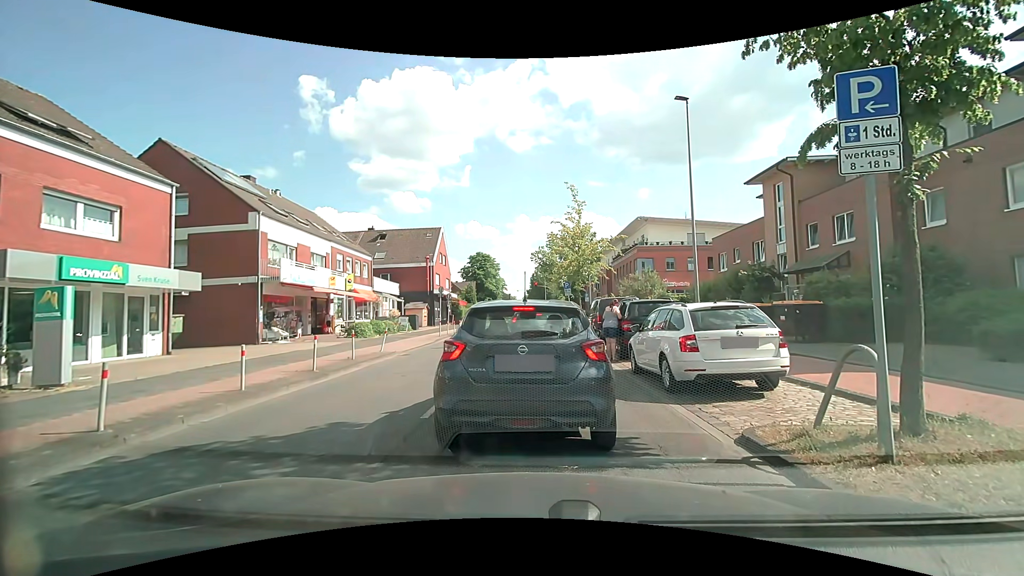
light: Day
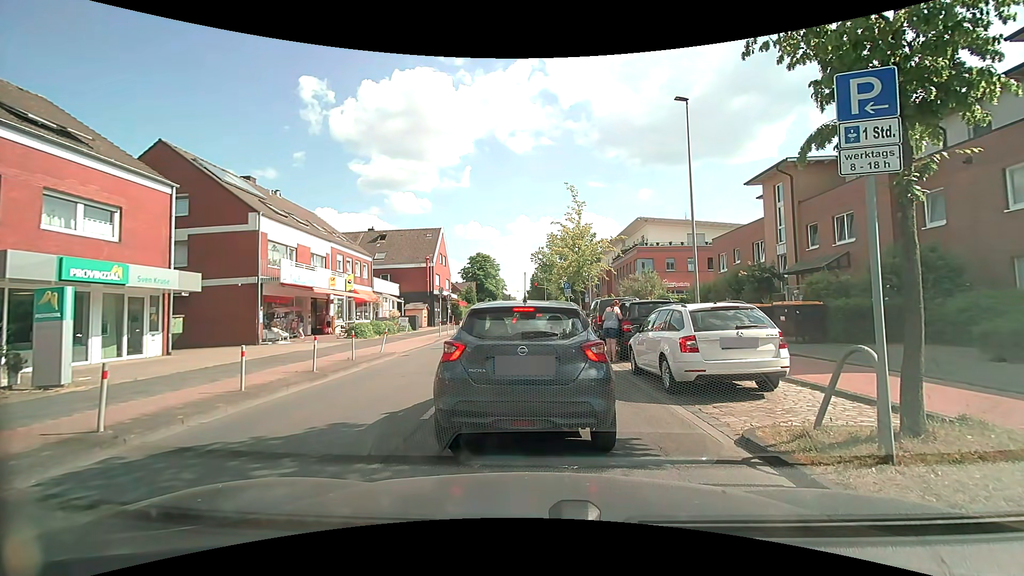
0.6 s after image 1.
(0.0, 0.0) m; 0°
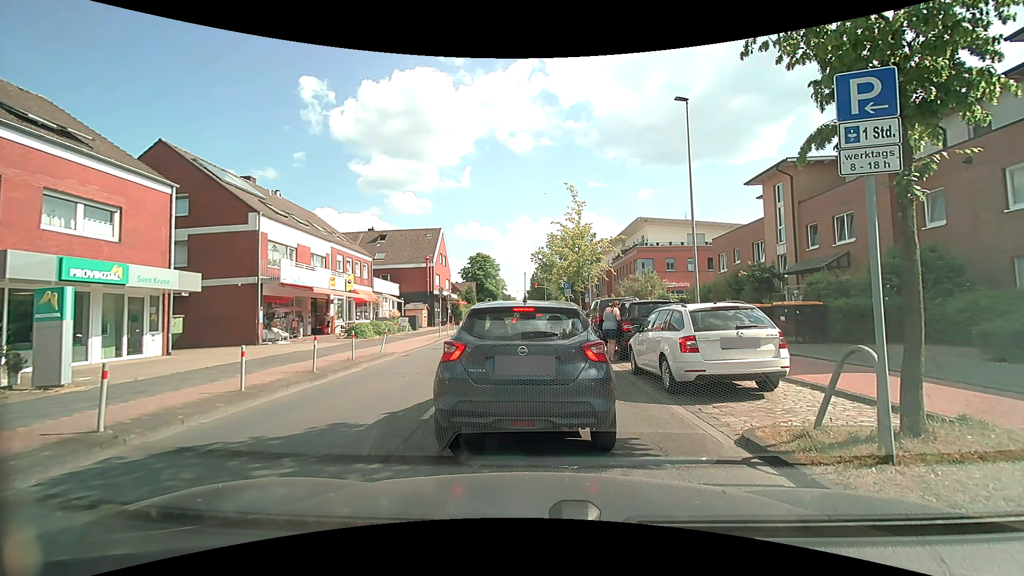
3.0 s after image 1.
(0.0, 0.0) m; 0°
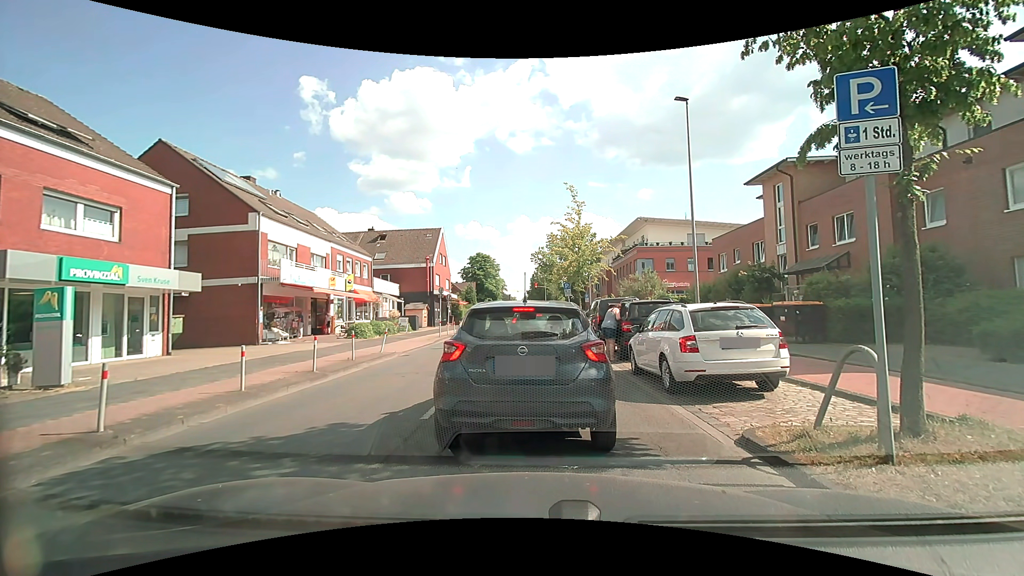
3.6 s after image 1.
(0.0, 0.0) m; 0°
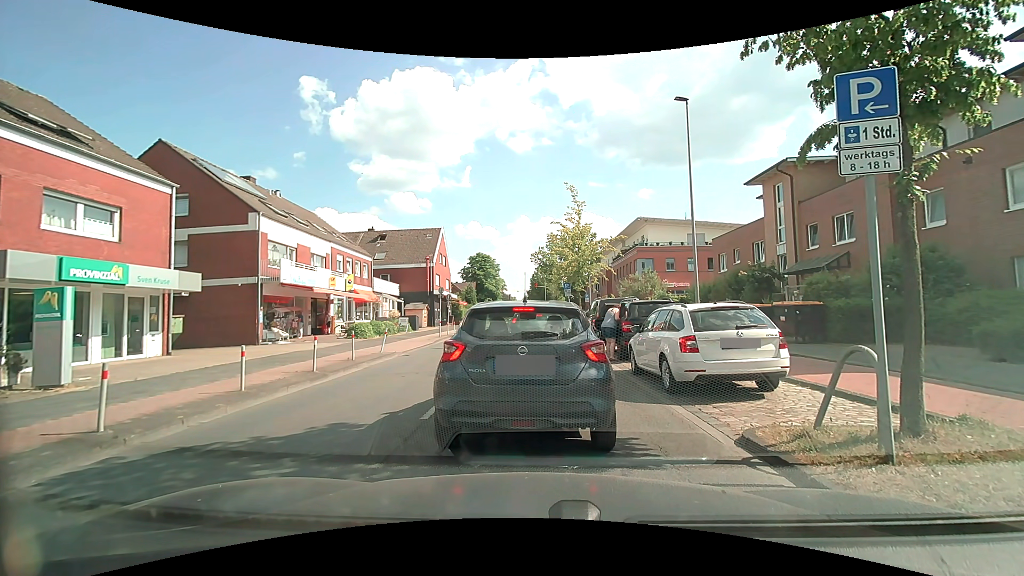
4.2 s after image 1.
(0.0, 0.0) m; 0°
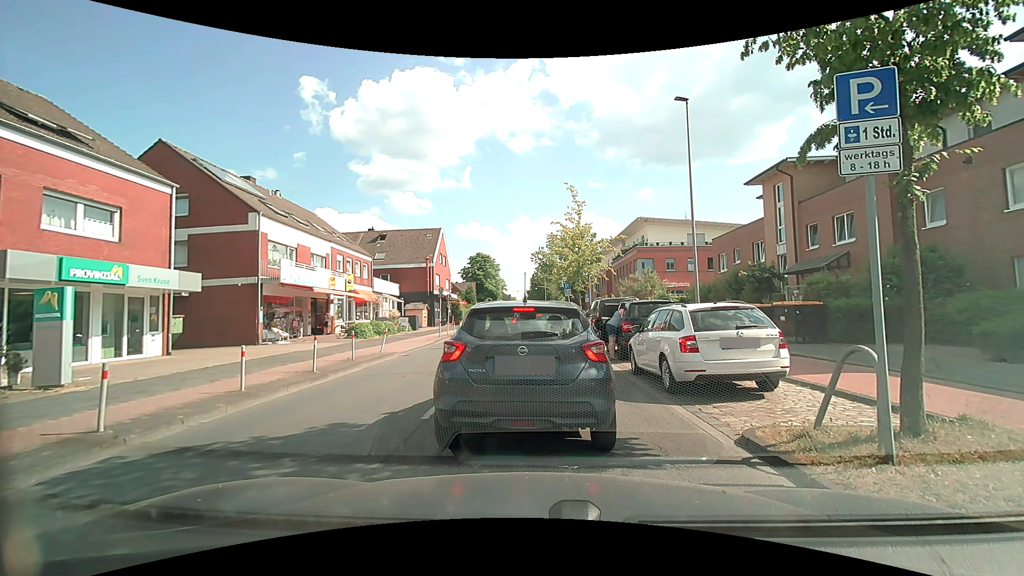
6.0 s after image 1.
(0.0, 0.0) m; 0°
(0, +10) (-1, +20) (-1, +30) (-1, +40) (-2, +50) (-2, +60) (-3, +70) (-3, +80) (-4, +90) (-4, +100) m
